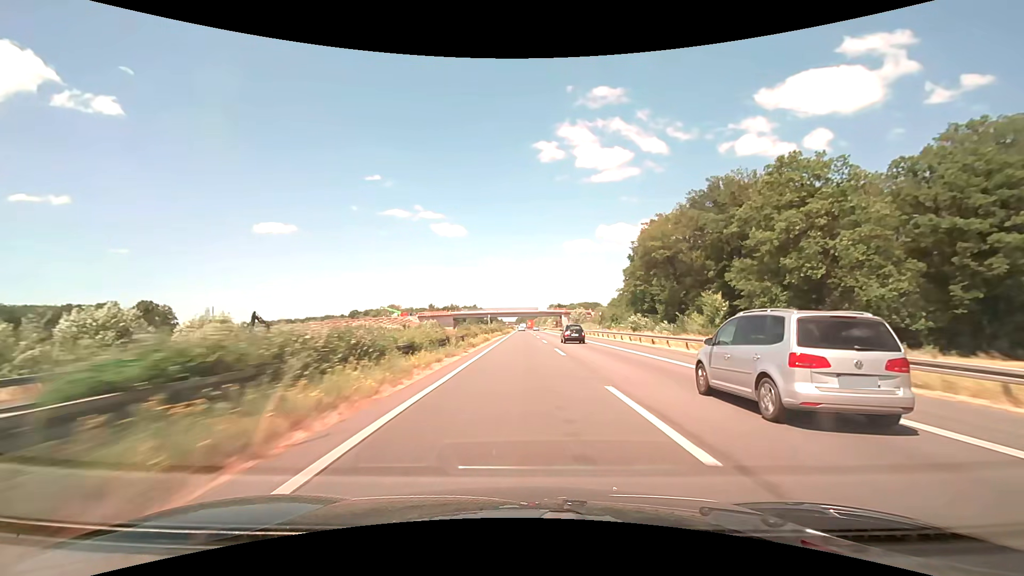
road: motorway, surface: asphalt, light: Day
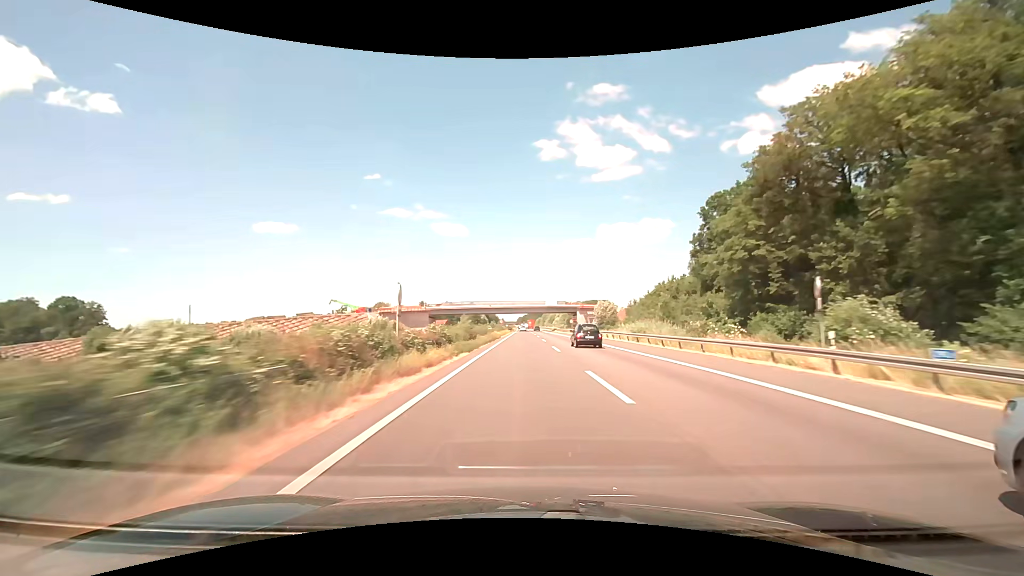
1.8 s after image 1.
(-0.1, +50.4) m; 0°
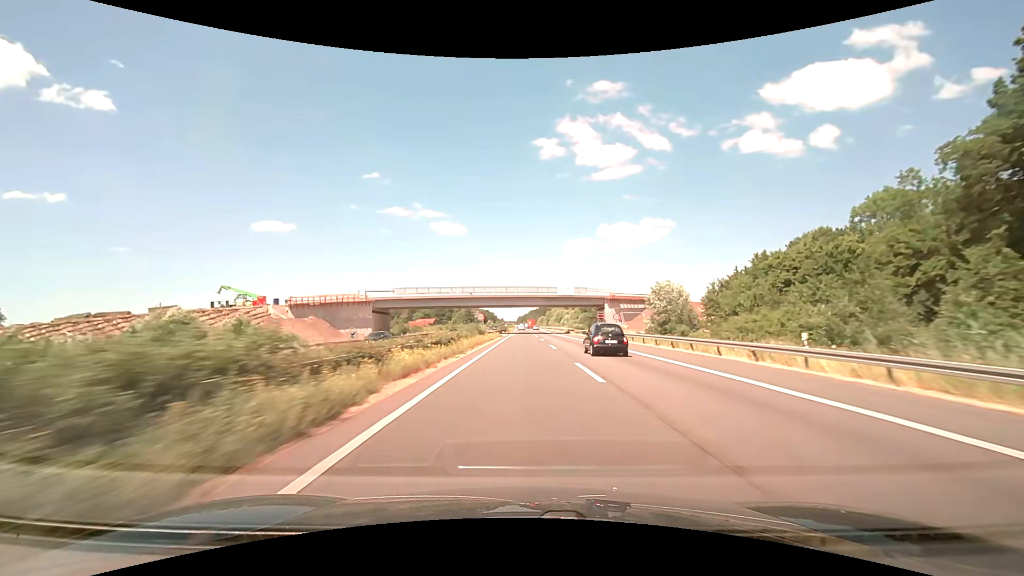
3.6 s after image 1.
(0.0, +50.6) m; 0°
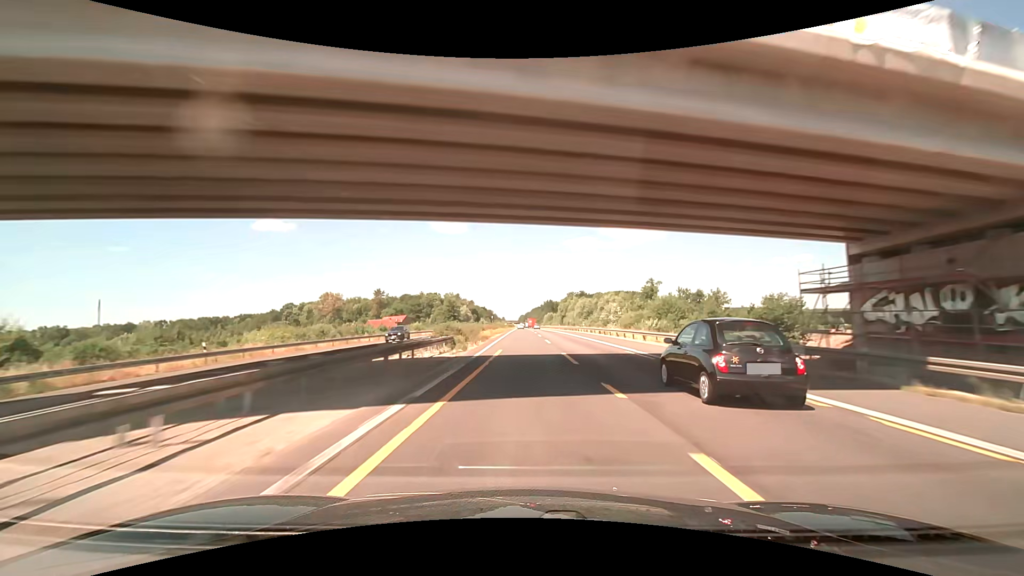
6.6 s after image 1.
(-0.1, +84.8) m; 0°
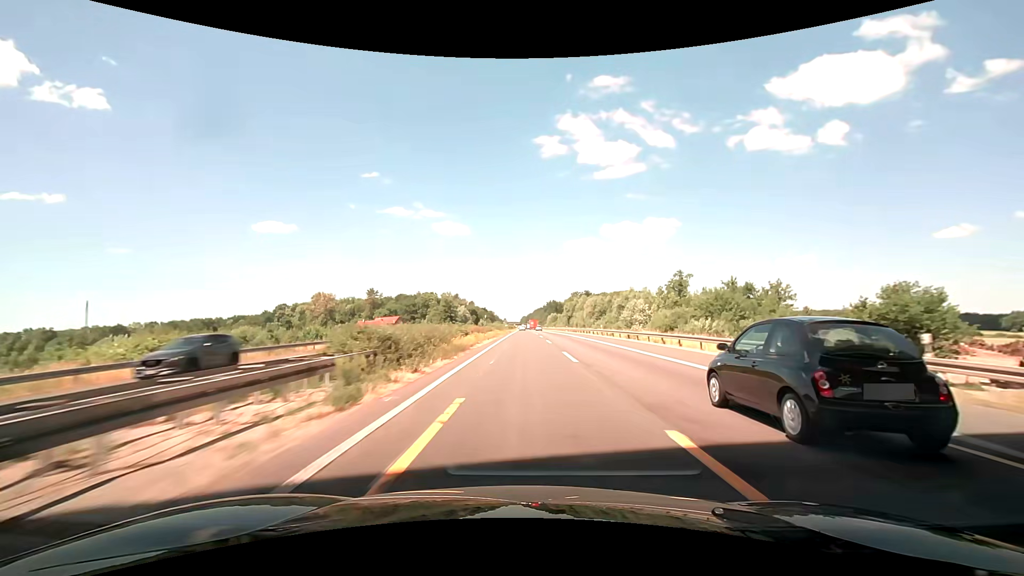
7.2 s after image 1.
(0.0, +17.0) m; 0°
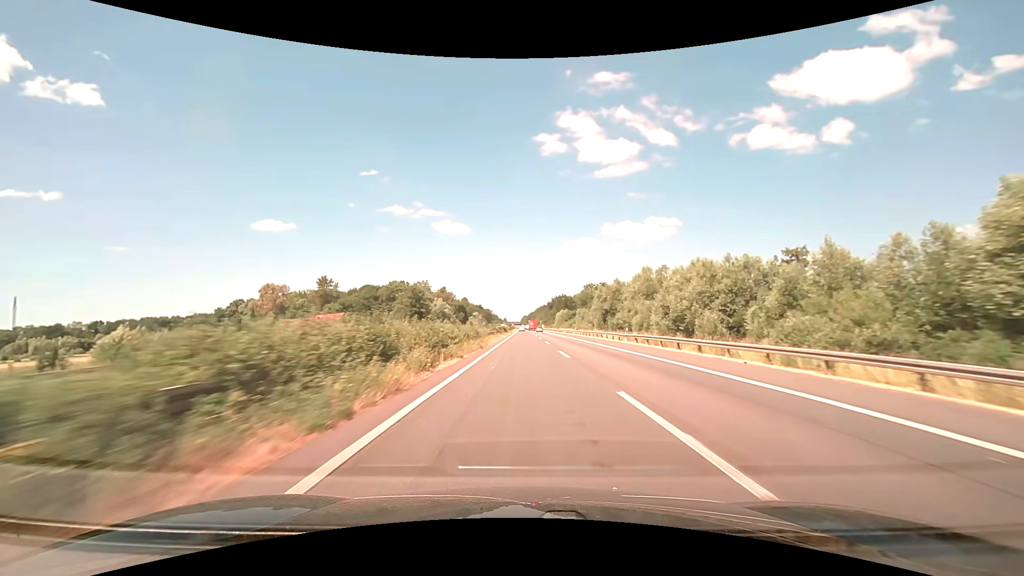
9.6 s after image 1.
(-0.1, +67.8) m; 0°
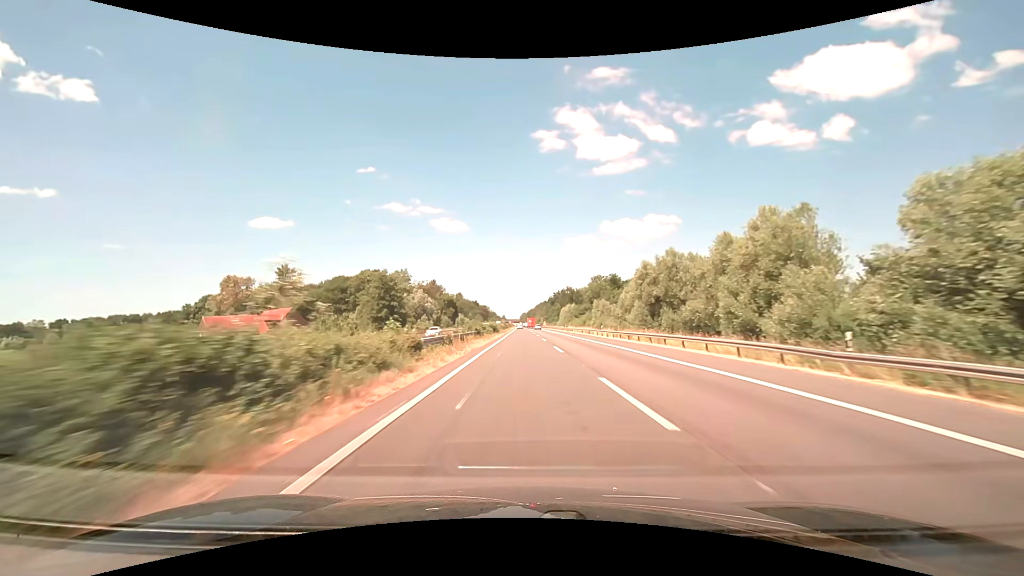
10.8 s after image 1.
(0.0, +33.5) m; 0°
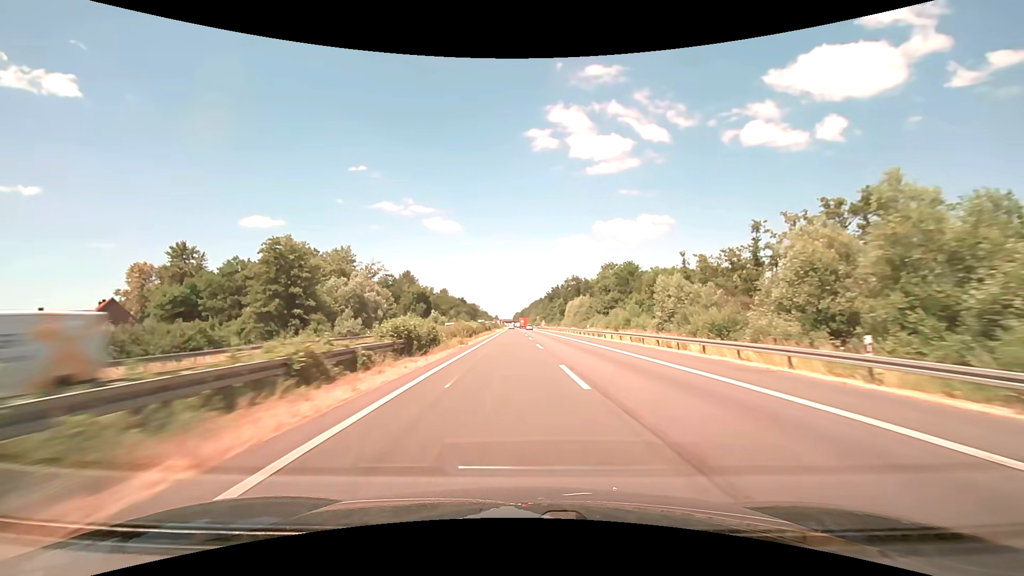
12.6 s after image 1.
(+0.3, +50.0) m; +1°
(0, +10) (0, +20) (0, +30) (0, +40) (0, +50) (+1, +60) (+1, +70) (+1, +80) (+1, +90) (+1, +100) m
